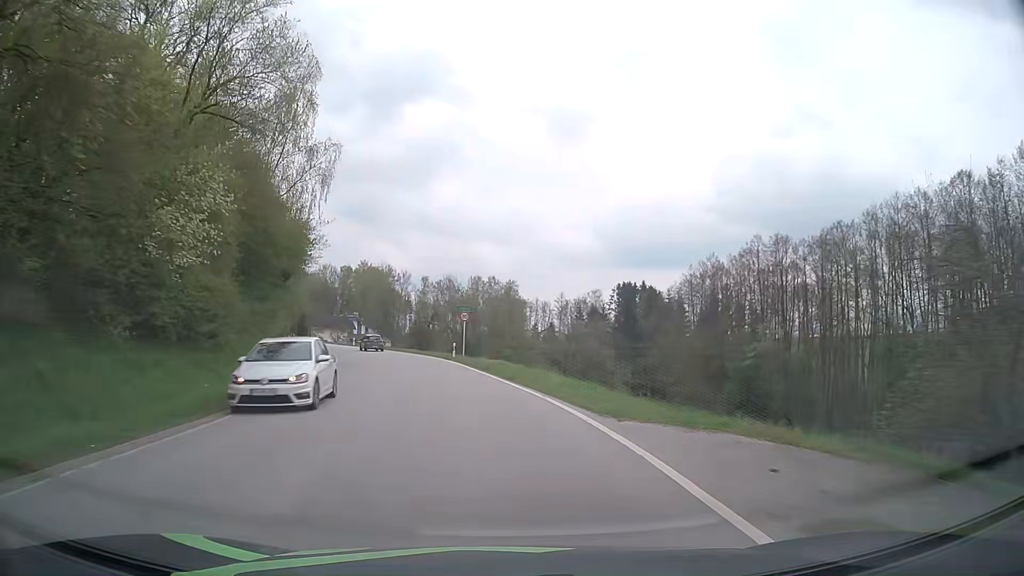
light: Day
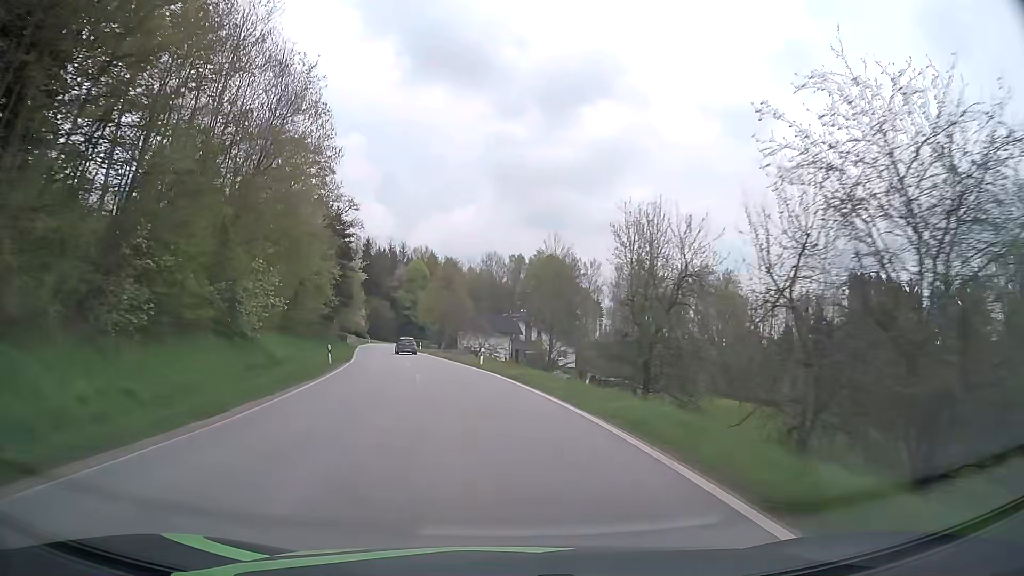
(-6.9, +45.2) m; -16°
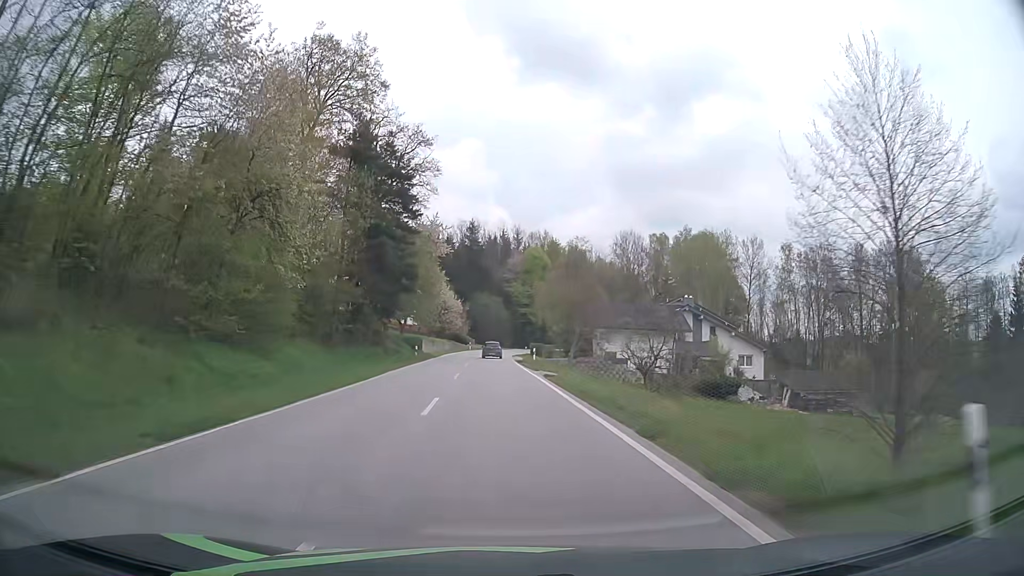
(-3.4, +33.1) m; -11°
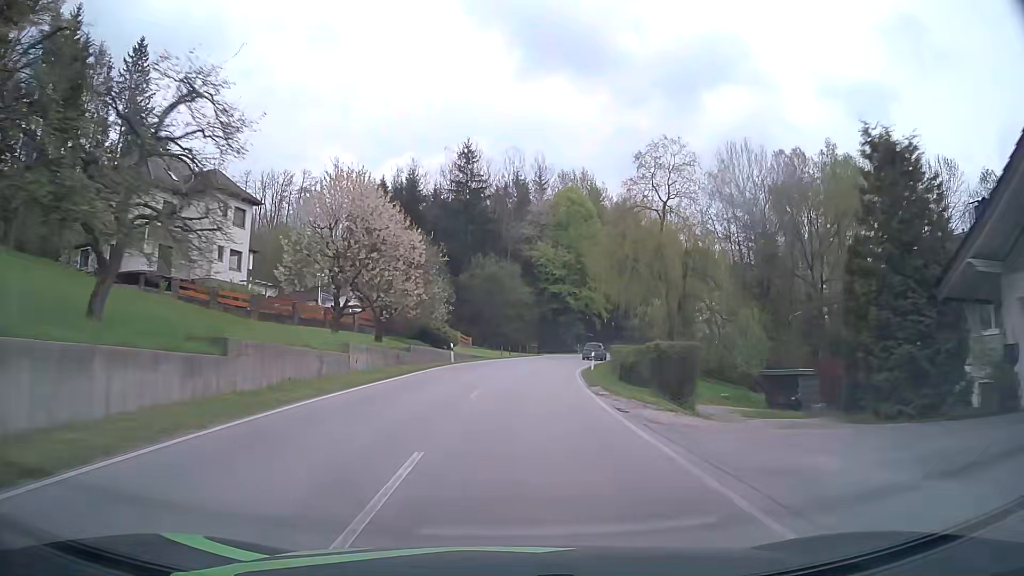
(-1.2, +56.9) m; 0°
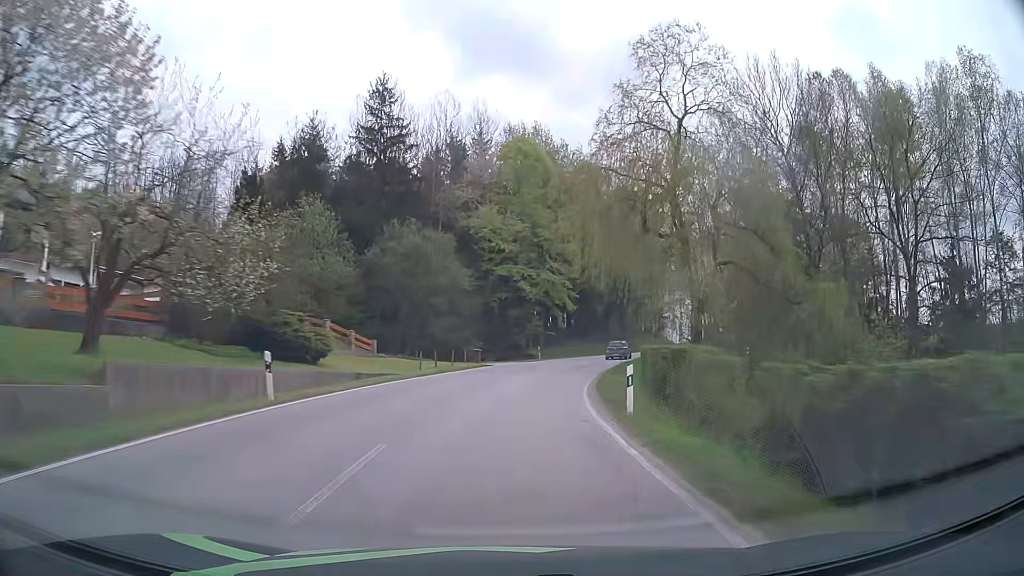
(+0.7, +23.2) m; +5°
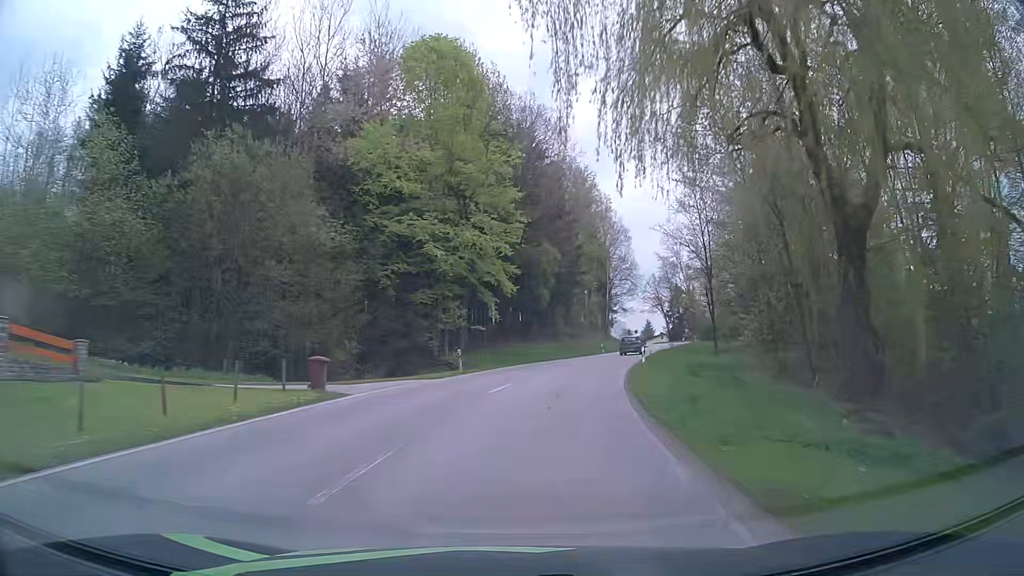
(+1.1, +23.4) m; +6°
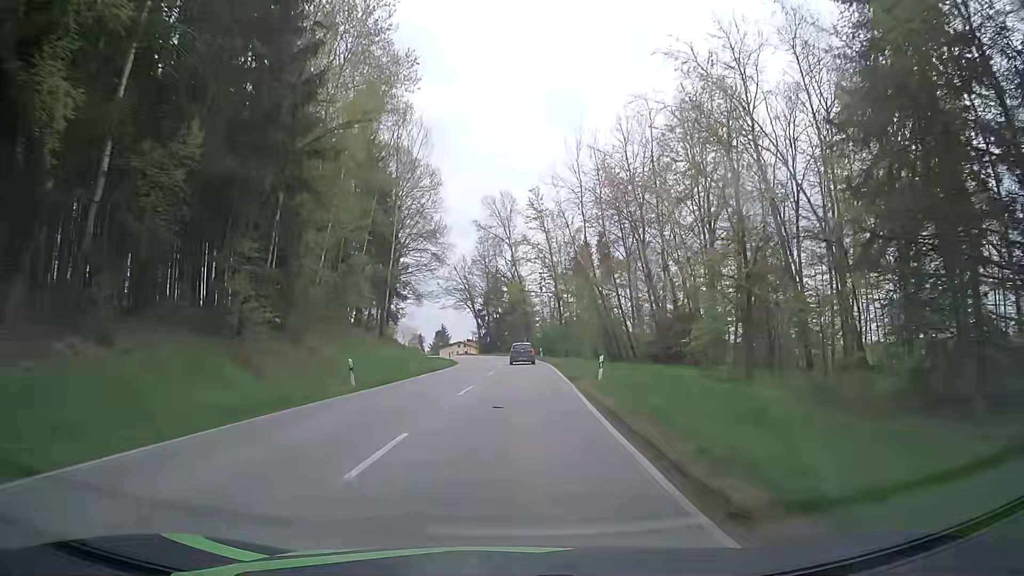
(+7.9, +46.3) m; +18°
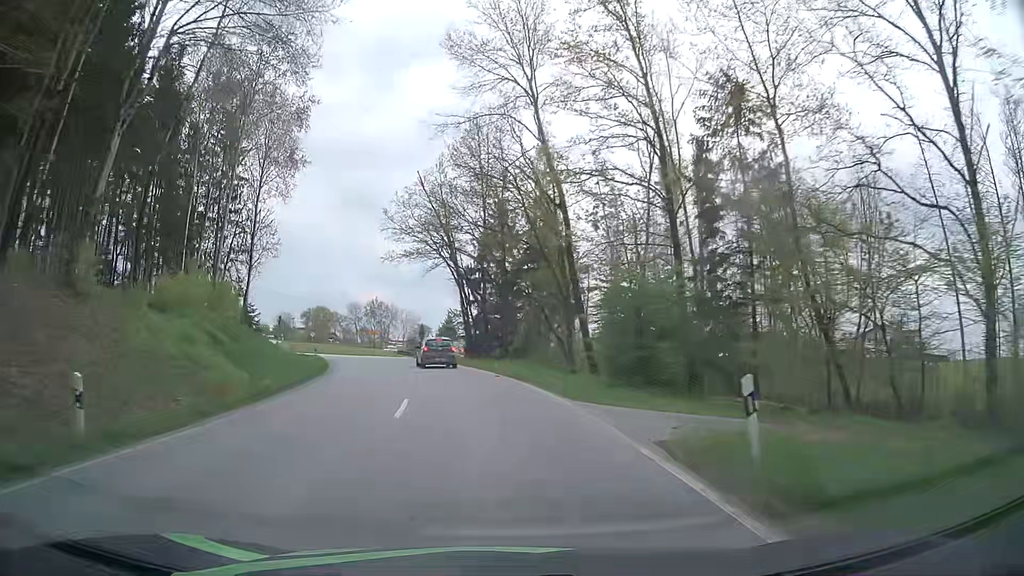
(+1.0, +54.5) m; -1°
